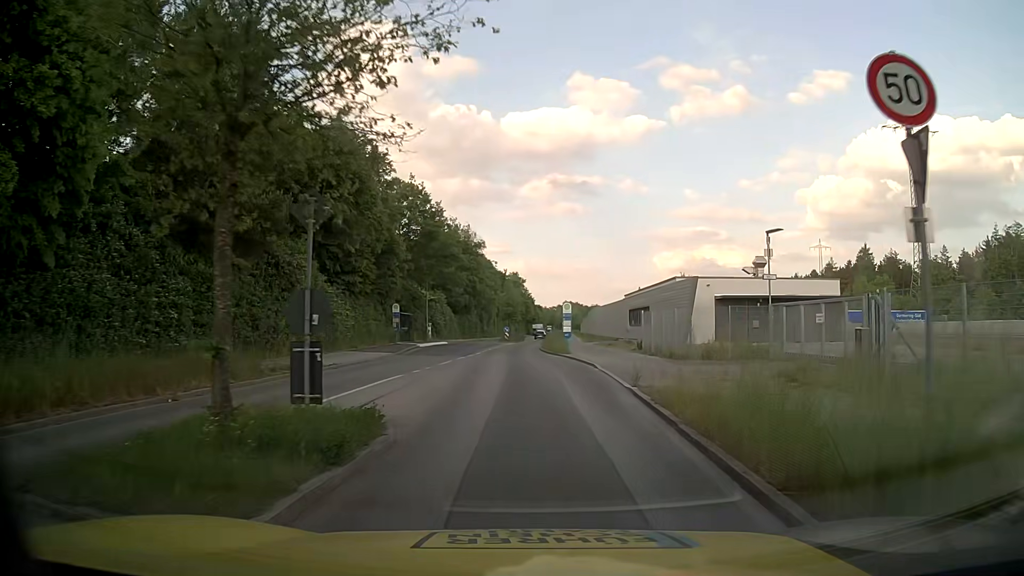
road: tertiary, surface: asphalt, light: Day
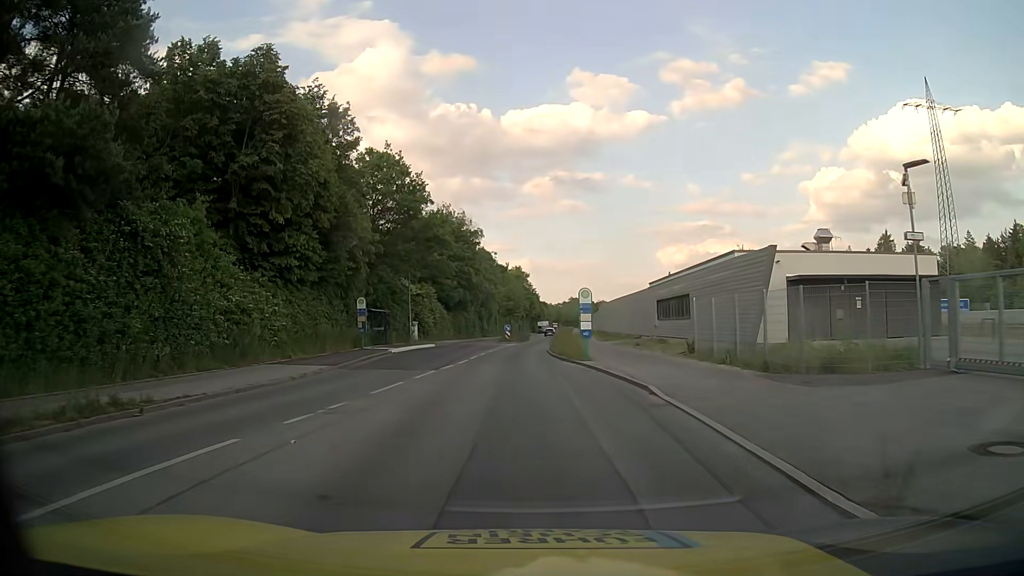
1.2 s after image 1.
(+0.1, +11.3) m; -1°
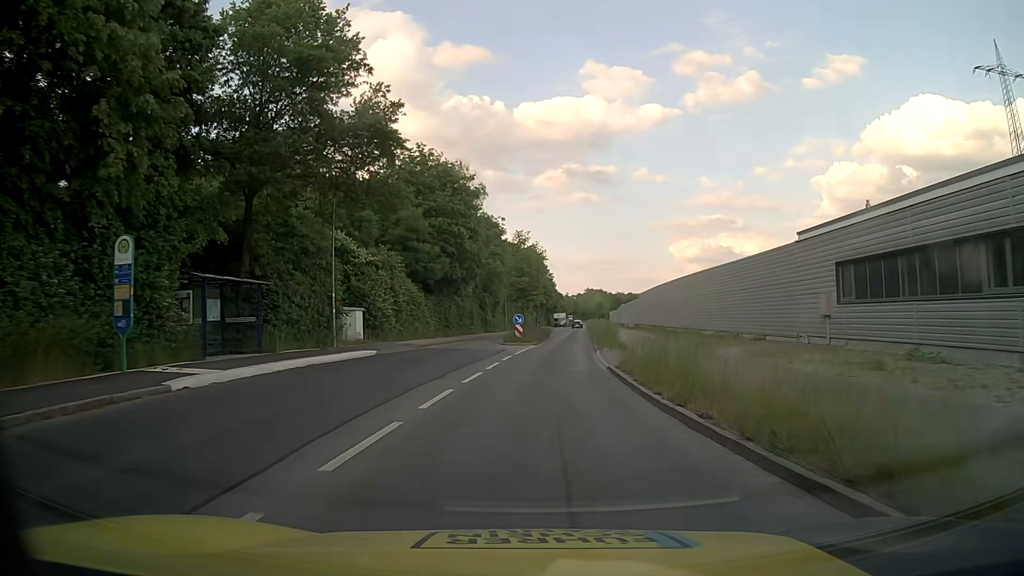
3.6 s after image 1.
(-0.6, +25.7) m; -1°
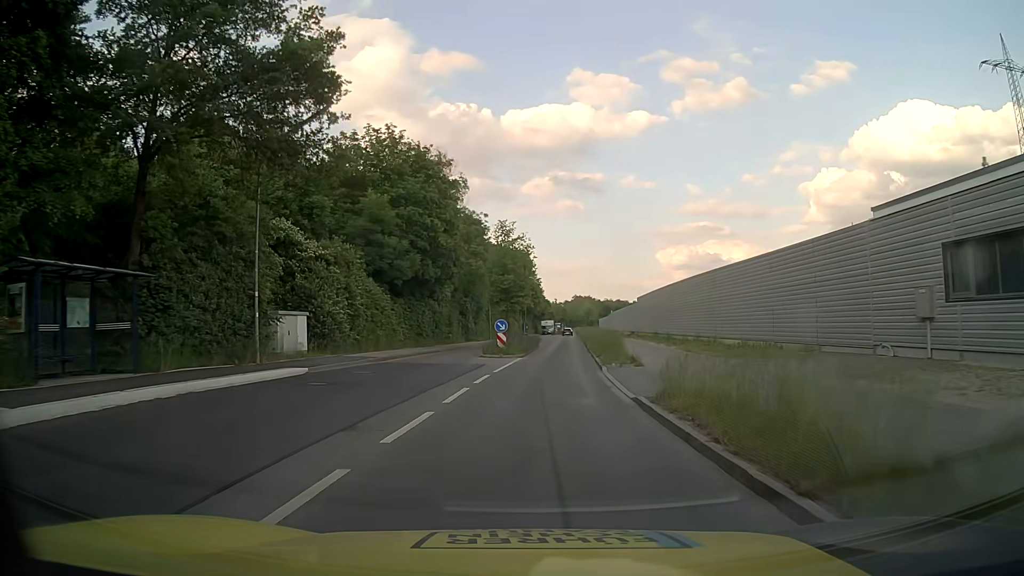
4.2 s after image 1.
(+0.1, +7.1) m; +1°
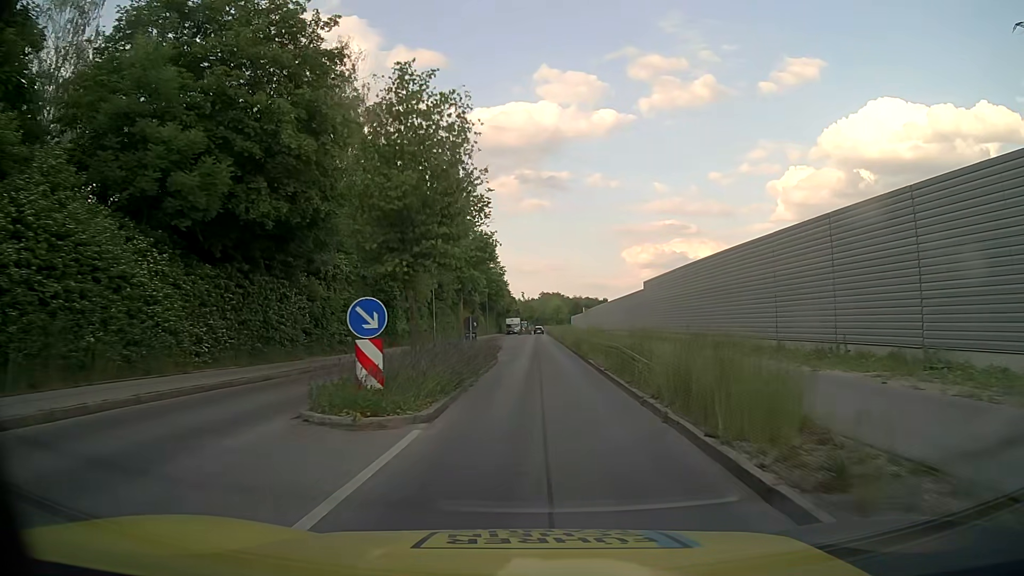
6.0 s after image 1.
(+0.5, +22.3) m; +3°
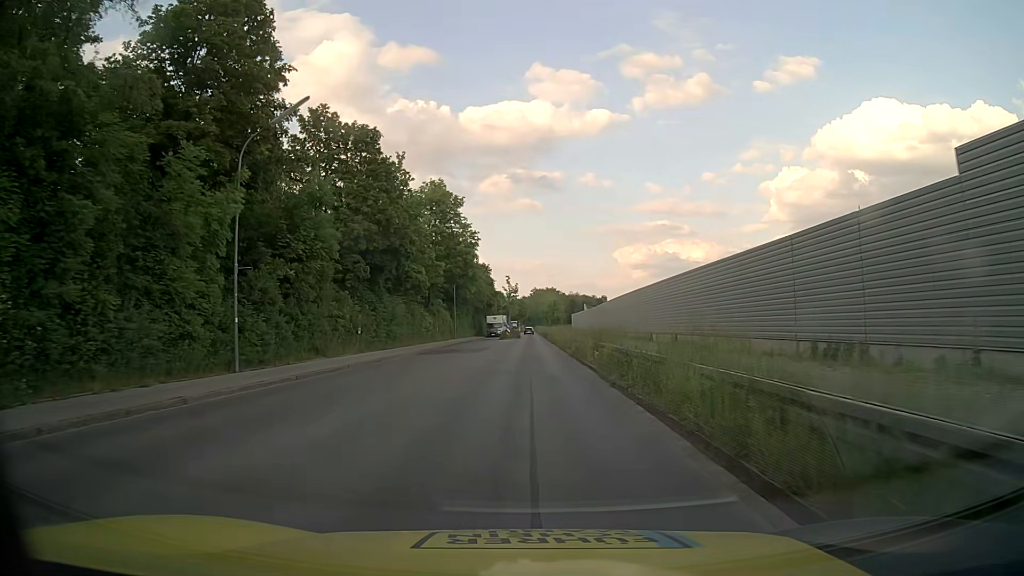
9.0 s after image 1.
(+0.4, +38.6) m; 0°
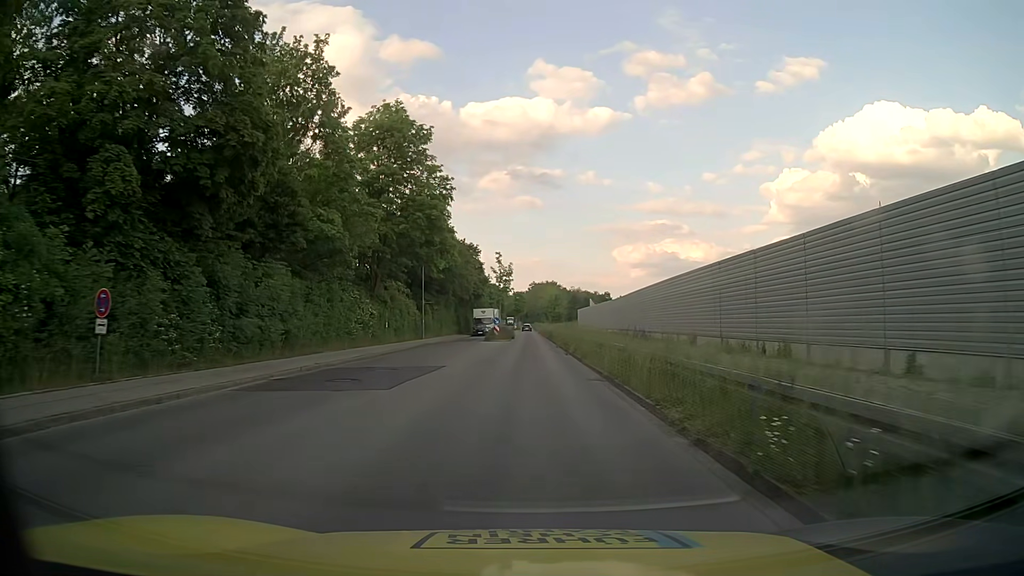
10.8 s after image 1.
(+0.1, +23.2) m; 0°
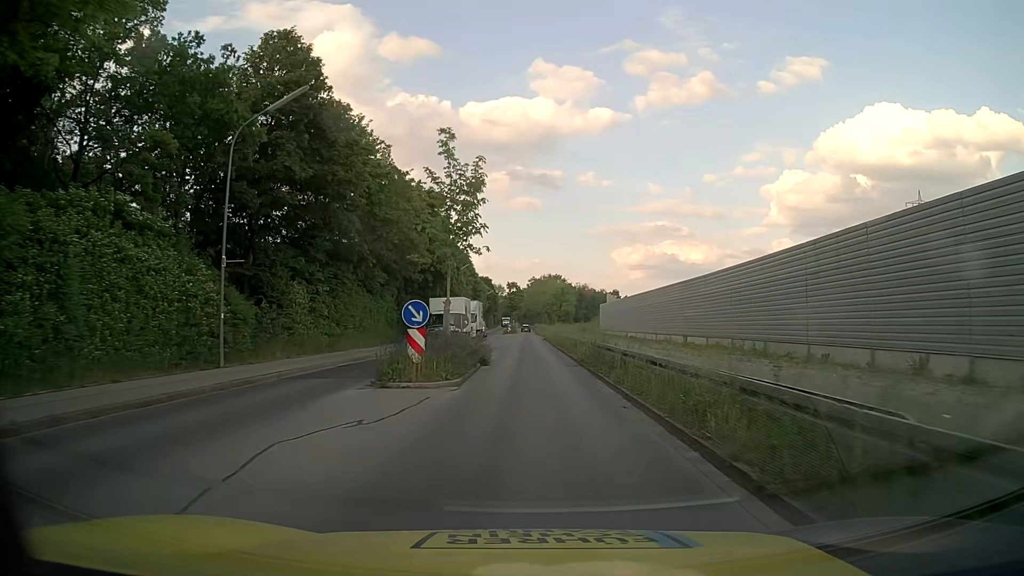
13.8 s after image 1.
(+0.1, +38.3) m; 0°
(0, +10) (0, +20) (0, +30) (0, +40) (0, +50) (0, +60) (0, +70) (0, +80) (0, +90) (0, +100) m
